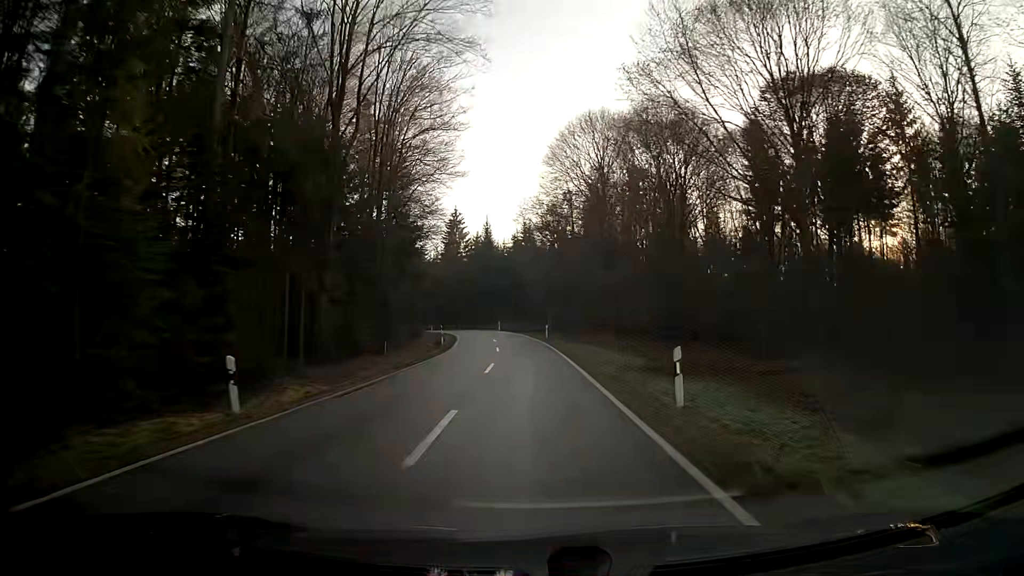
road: tertiary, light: Day
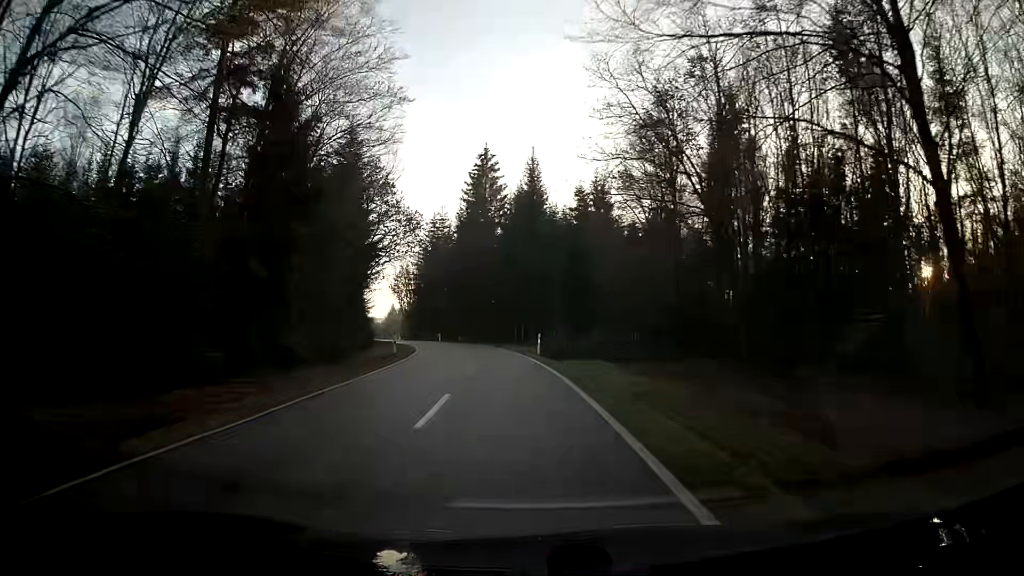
(-1.3, +47.6) m; -4°
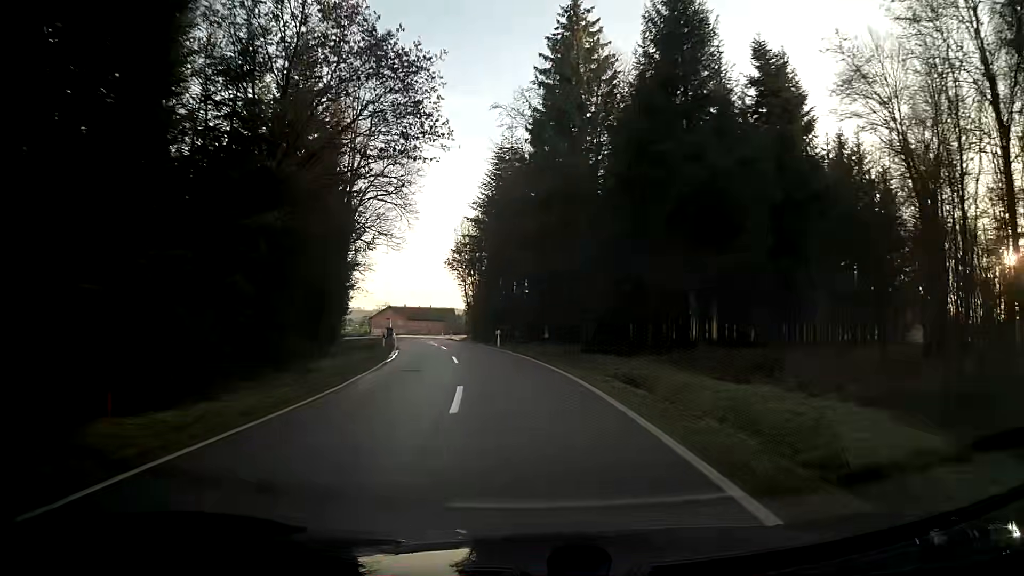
(-2.8, +35.5) m; -11°
(0, +10) (-1, +20) (-2, +30) (-4, +40) (-5, +50) (-7, +60) (-8, +69) (-9, +79) (-10, +89) (-10, +99) m
